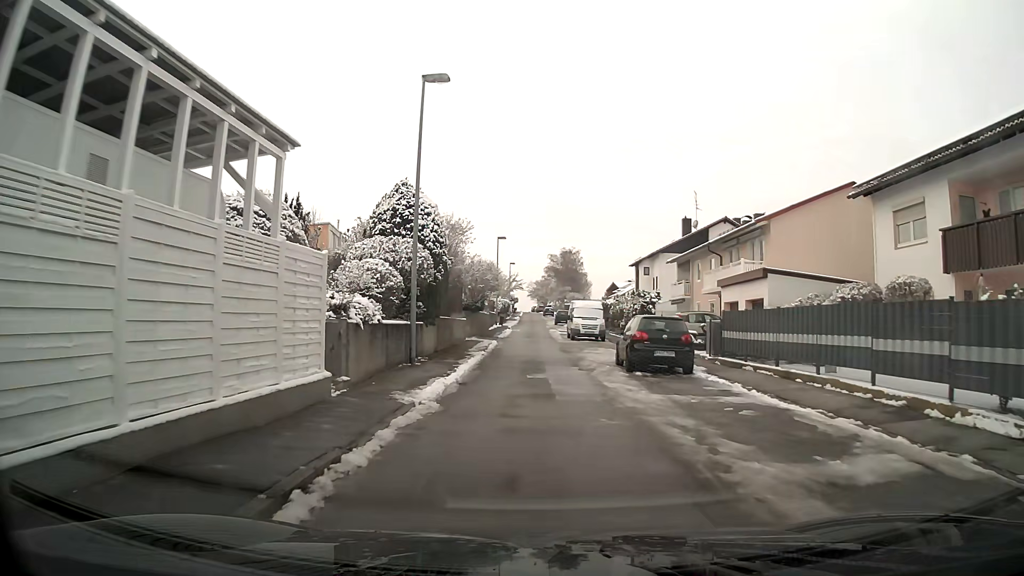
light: Day
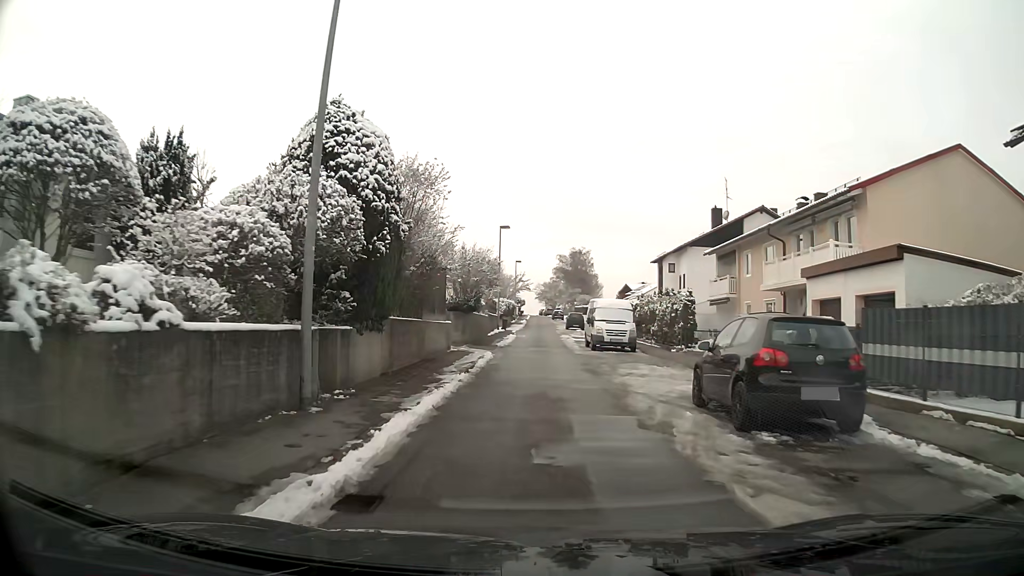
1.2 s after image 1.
(0.0, +9.1) m; 0°
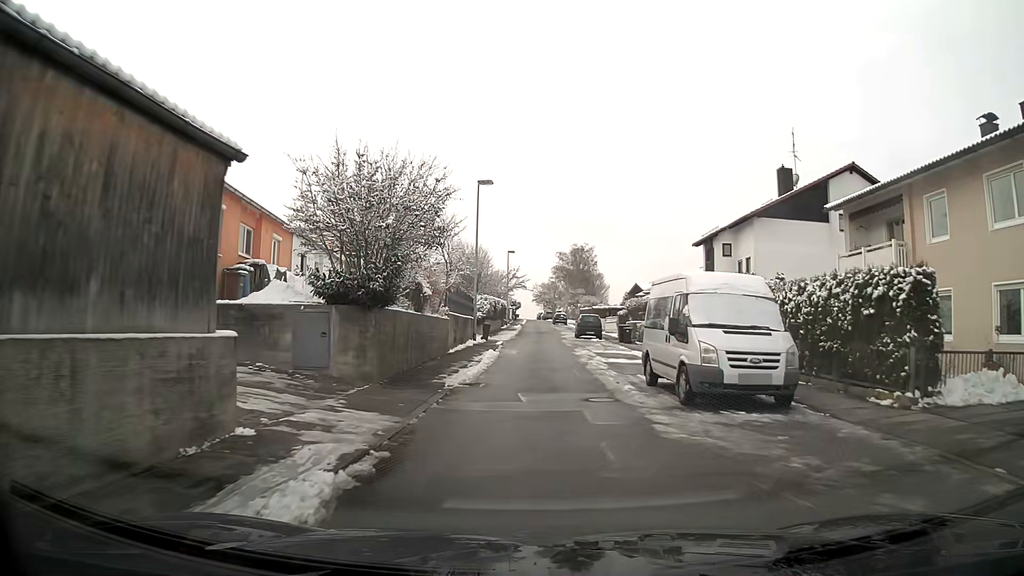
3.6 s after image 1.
(-0.1, +18.6) m; 0°
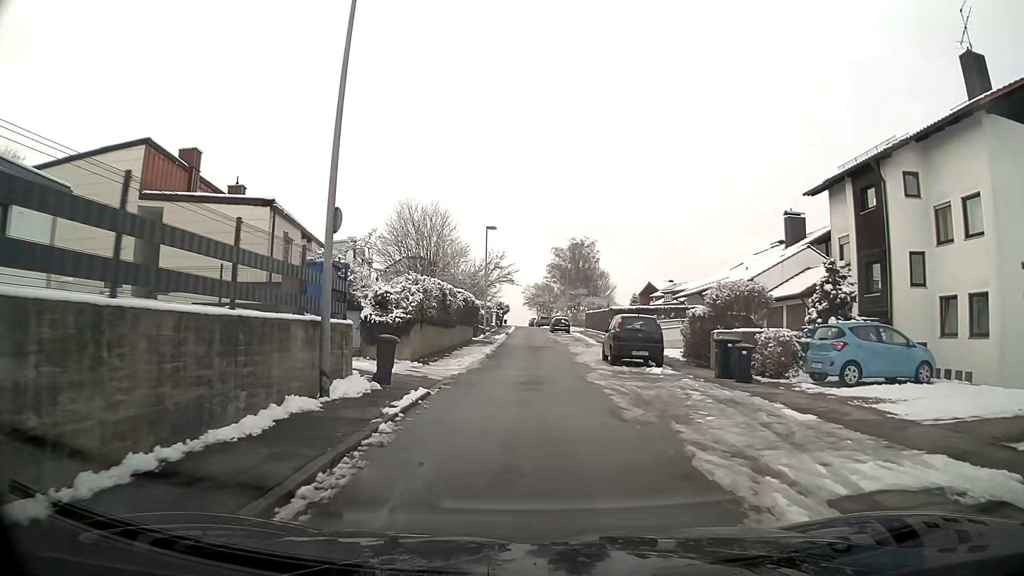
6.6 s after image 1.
(+0.1, +23.2) m; +1°
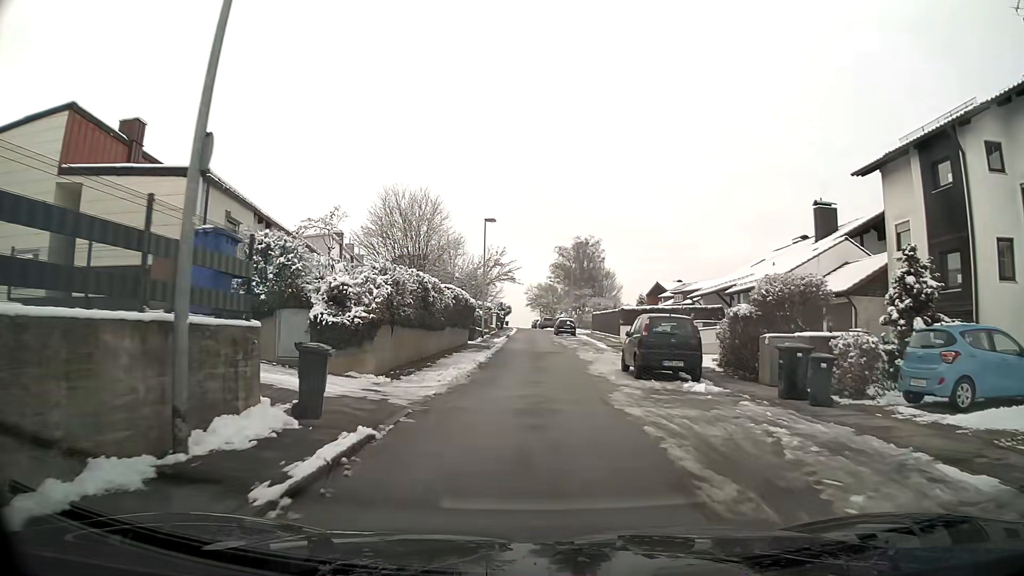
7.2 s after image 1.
(0.0, +4.6) m; 0°
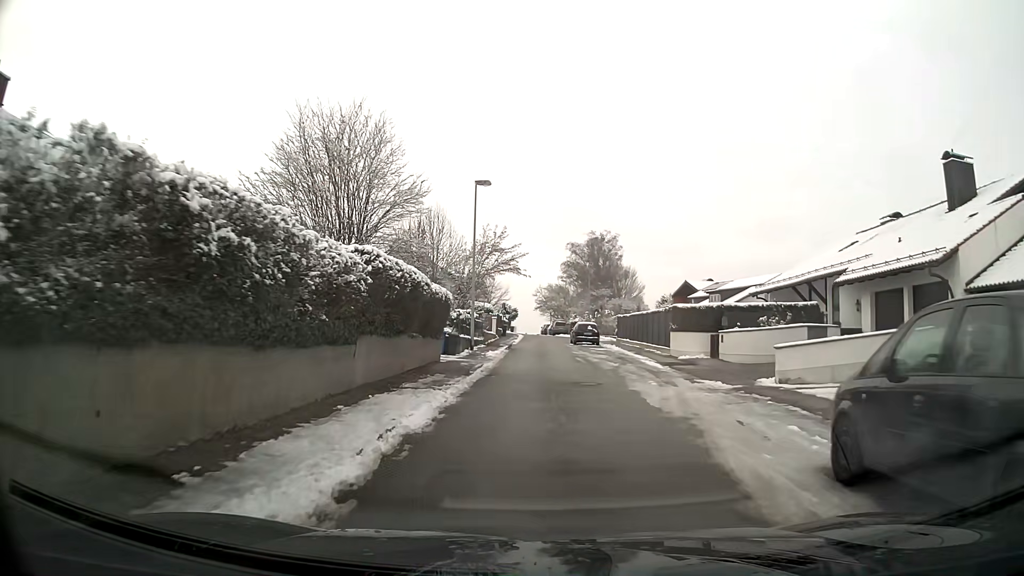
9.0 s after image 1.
(-0.1, +13.8) m; -1°
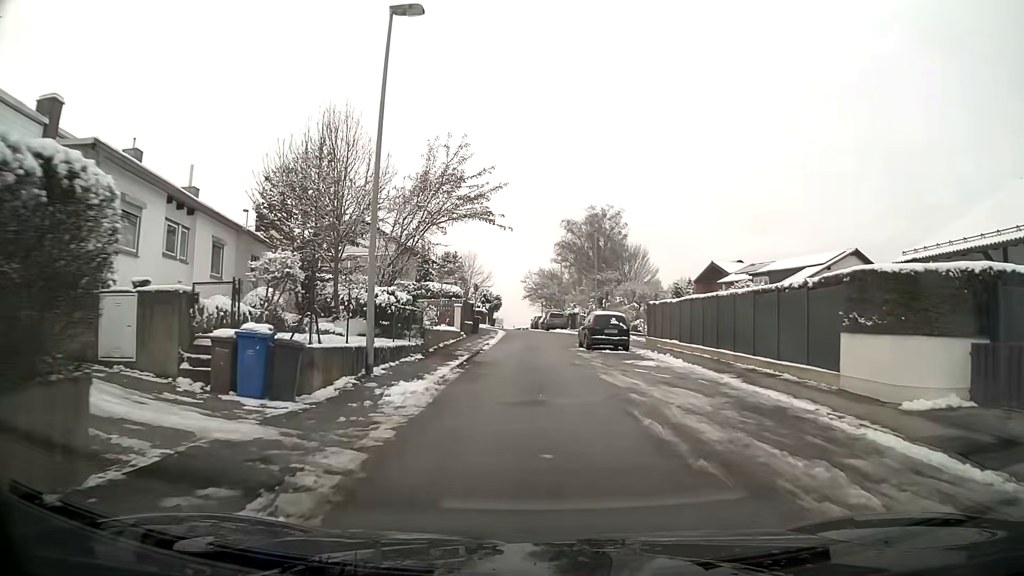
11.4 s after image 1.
(+0.1, +18.4) m; +1°
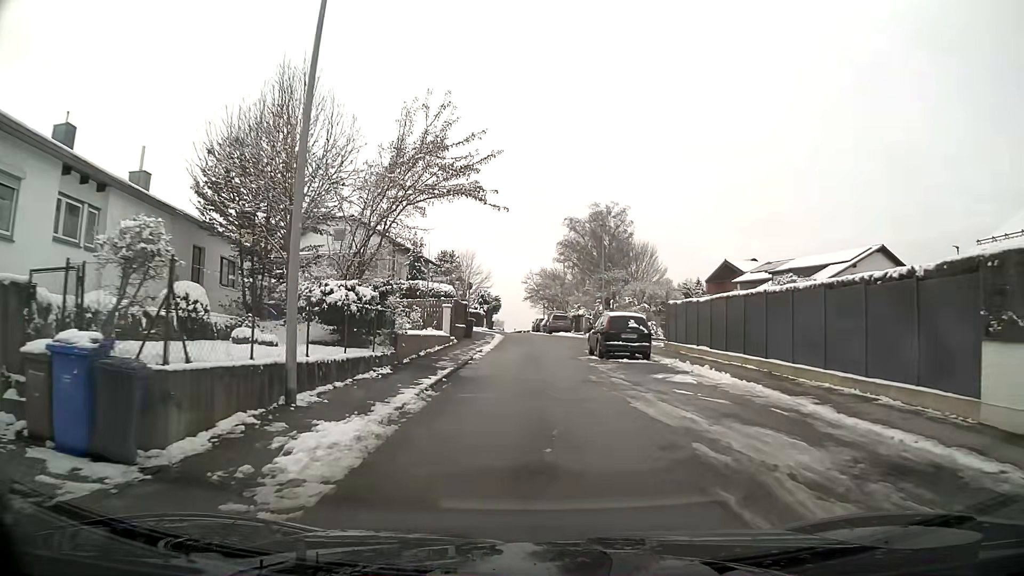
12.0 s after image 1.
(0.0, +4.6) m; 0°
(0, +10) (0, +20) (+1, +30) (+2, +40) (-6, +45) (-16, +48) (-25, +50) (-35, +51) (-45, +53) (-55, +54) m
